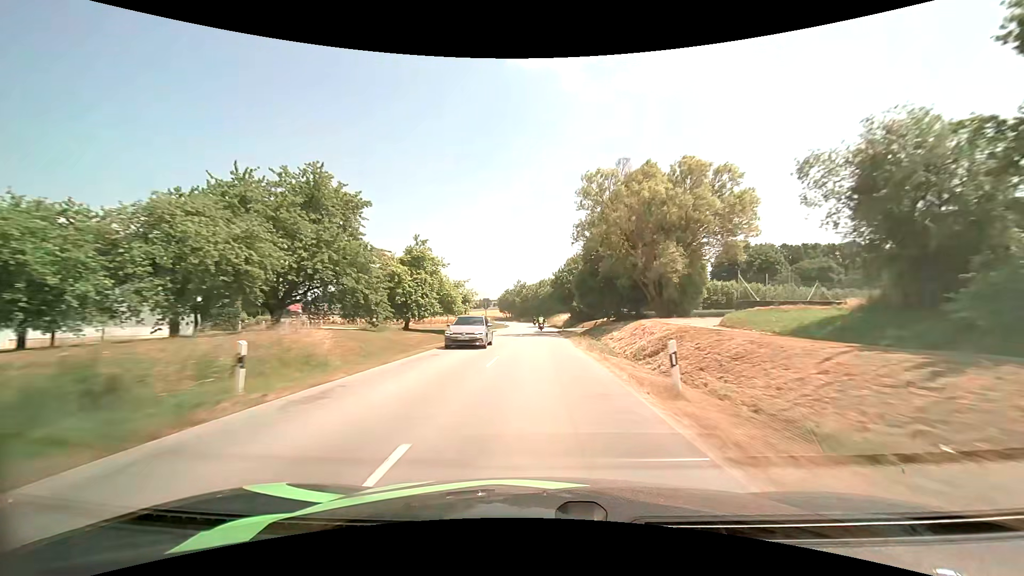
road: secondary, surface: asphalt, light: Day
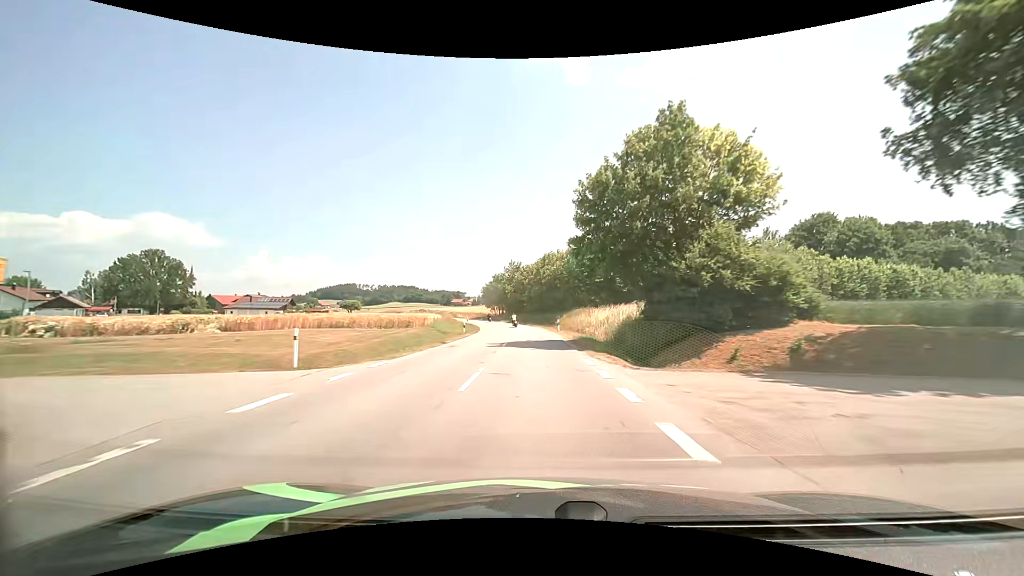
(-0.1, +52.6) m; -1°
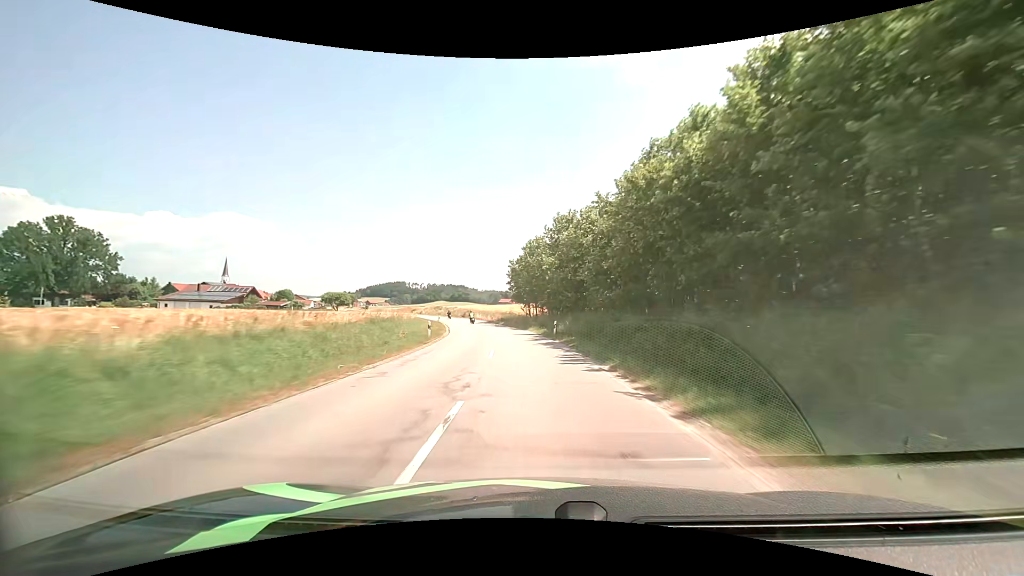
(-1.6, +52.9) m; -5°
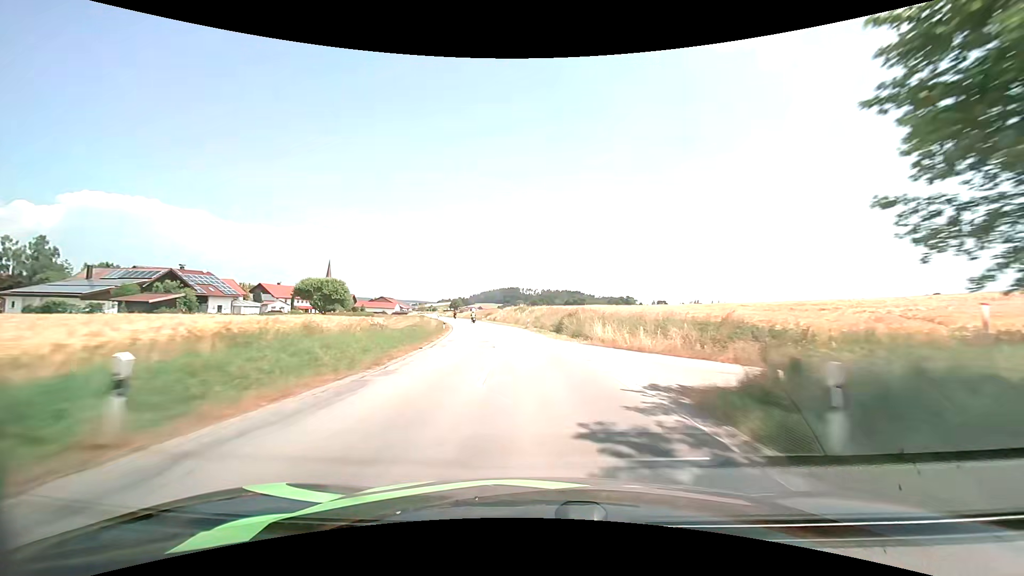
(-8.2, +66.3) m; -14°
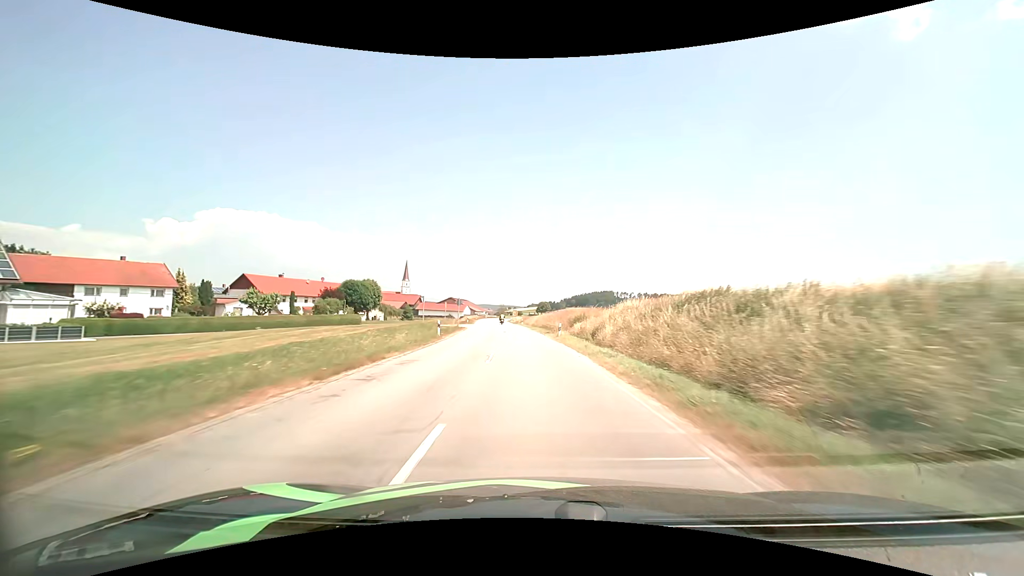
(-4.9, +55.1) m; -10°
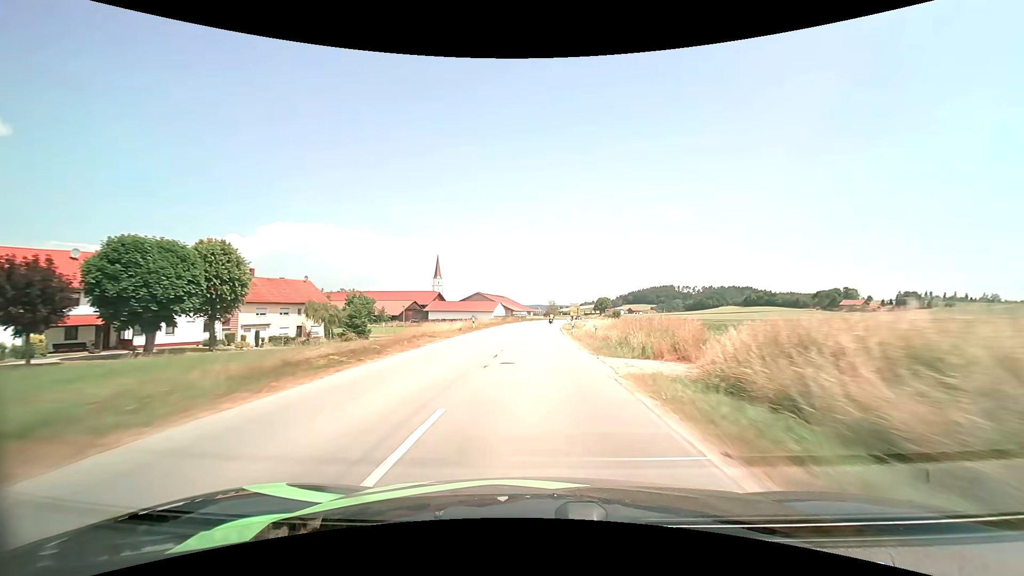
(-5.0, +71.2) m; -6°
